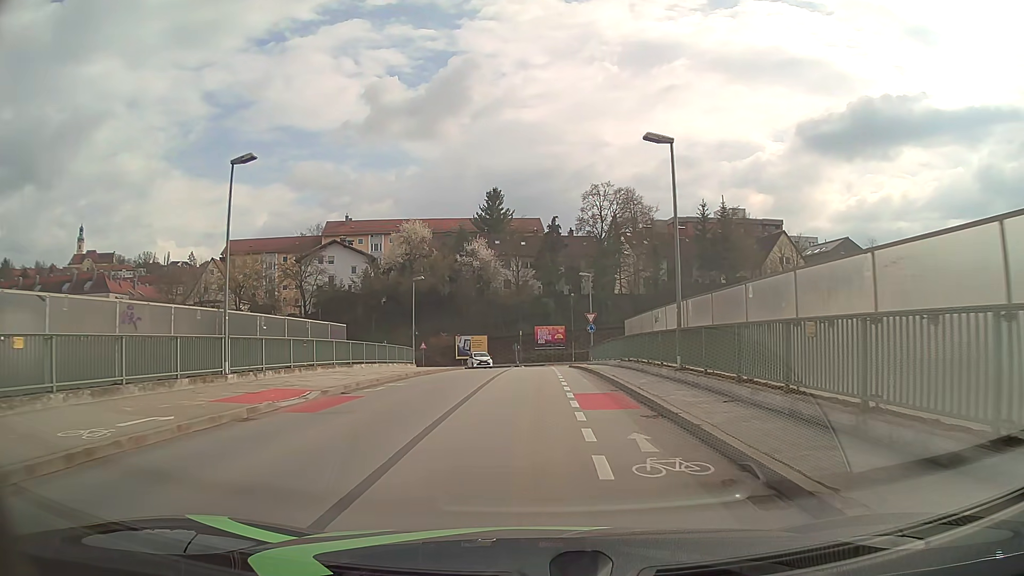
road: unclassified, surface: asphalt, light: Day
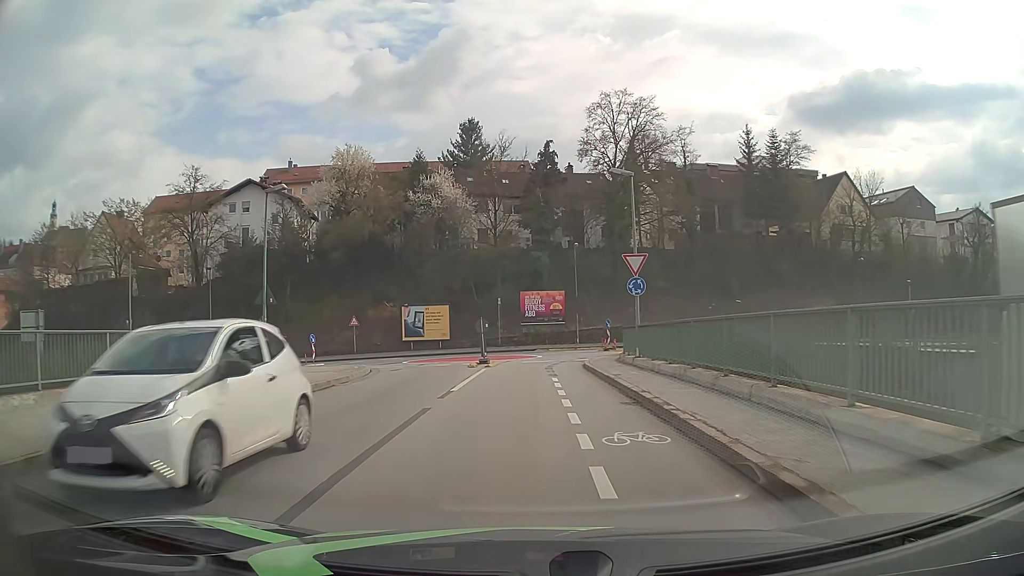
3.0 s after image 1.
(+0.2, +25.6) m; +1°
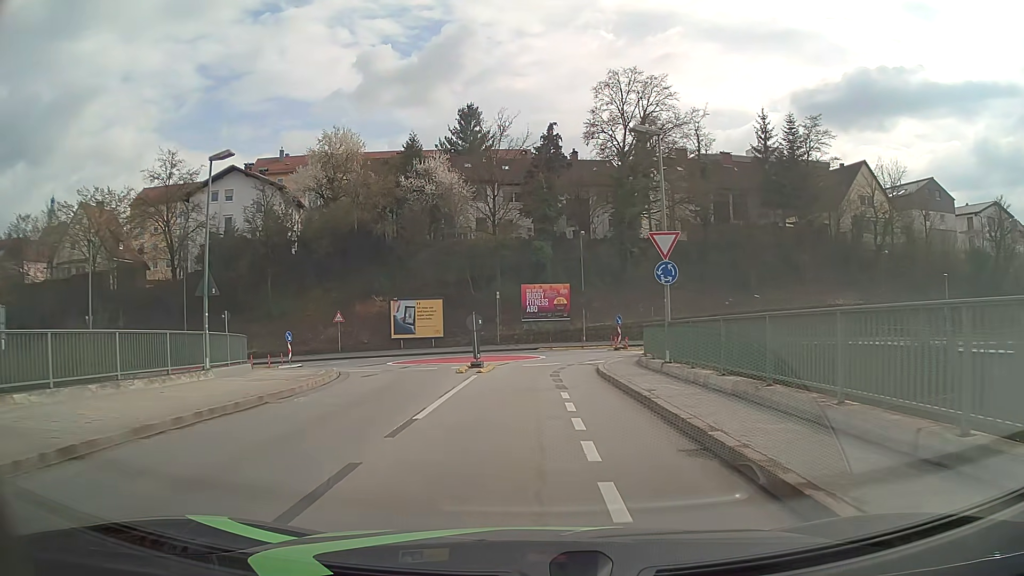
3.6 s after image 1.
(0.0, +4.7) m; 0°
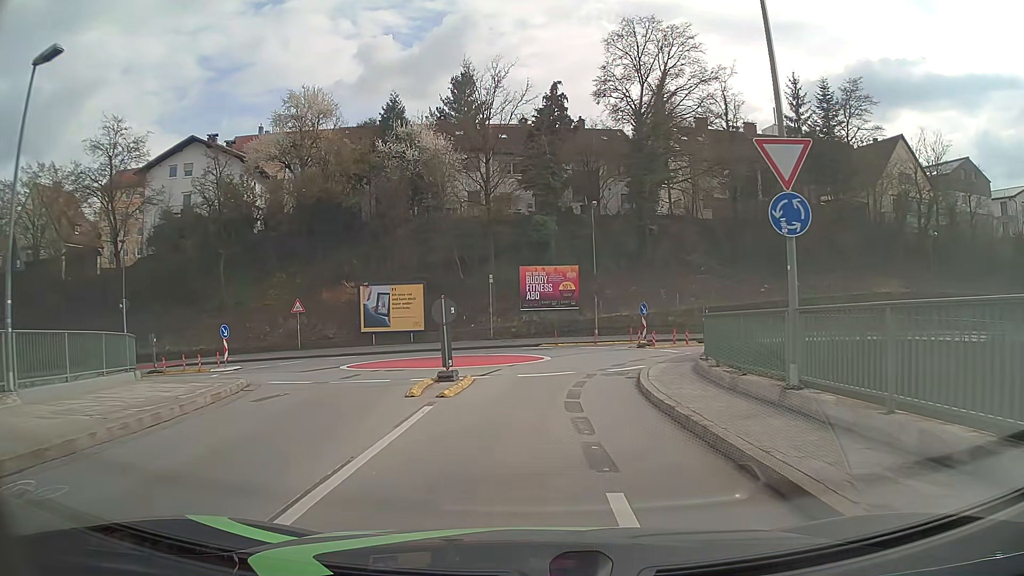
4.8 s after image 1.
(0.0, +8.5) m; 0°
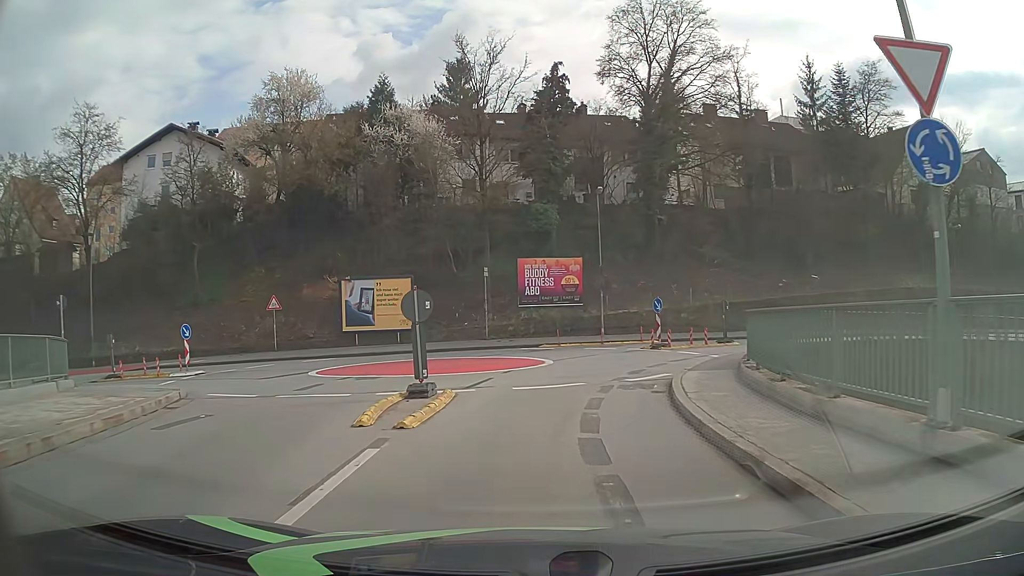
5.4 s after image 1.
(0.0, +3.6) m; 0°
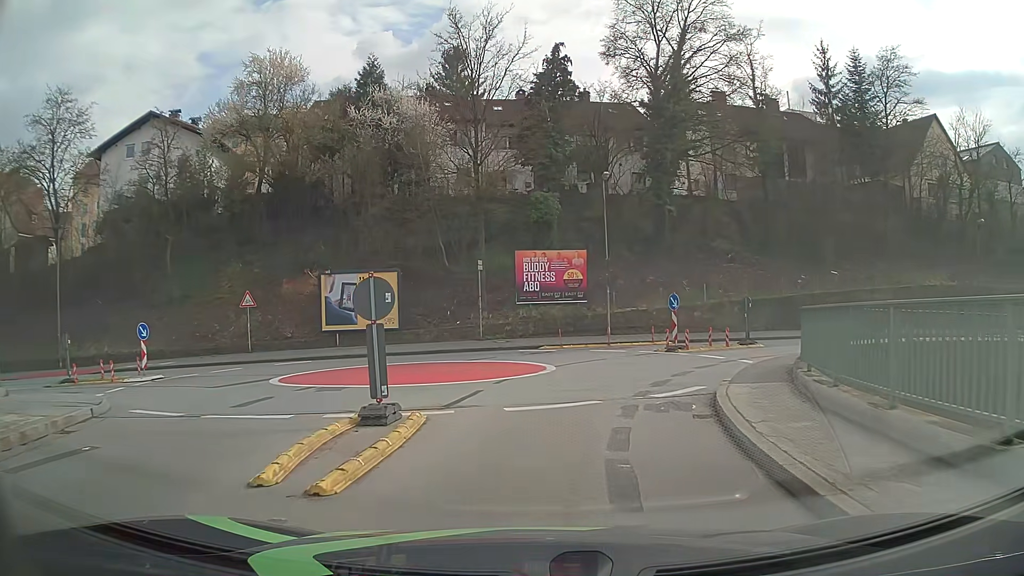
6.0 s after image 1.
(0.0, +3.3) m; 0°
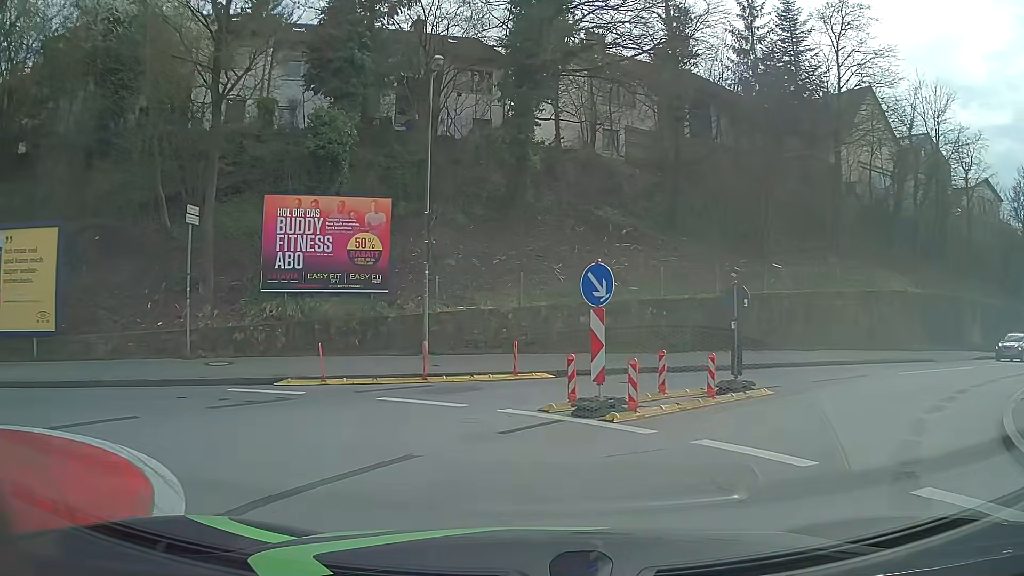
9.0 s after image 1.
(+1.3, +15.1) m; +15°
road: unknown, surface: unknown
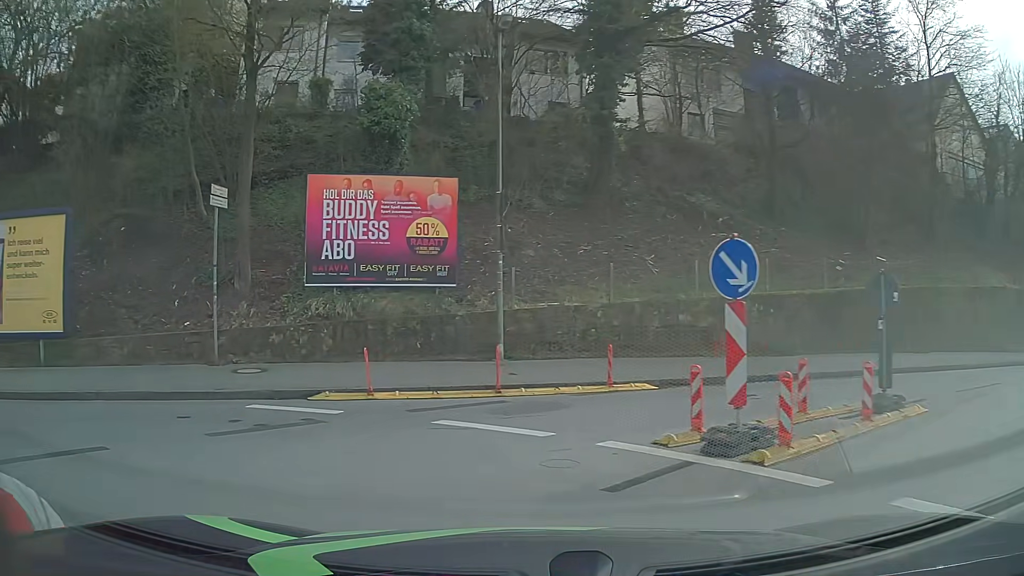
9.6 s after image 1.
(-0.1, +2.7) m; -5°
(-5, +7) (-15, +6) (-25, +4) (-34, +1) (-44, -2) (-54, -4) (-64, -5) (-74, -7) (-84, -8) (-93, -9) m
